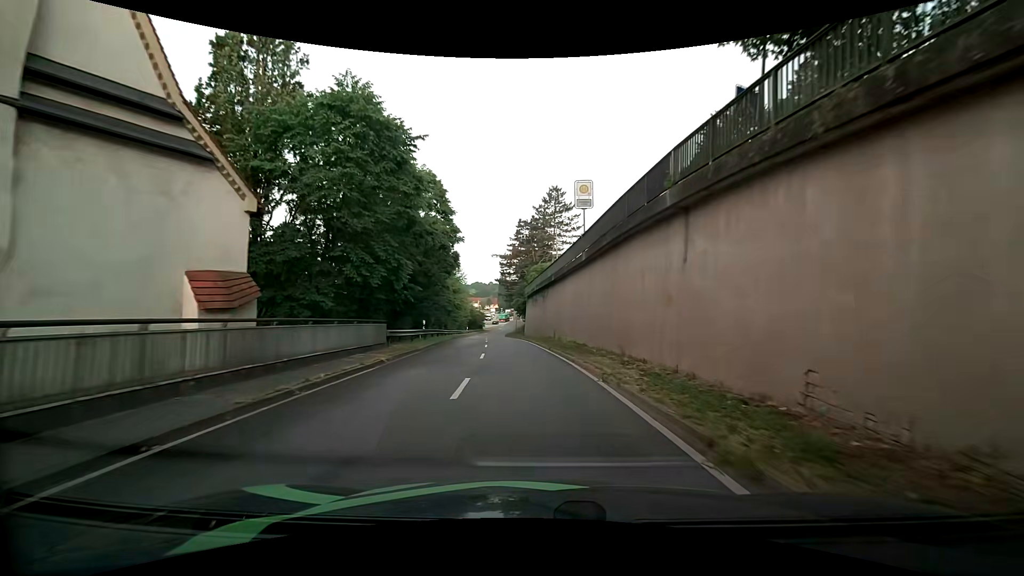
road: primary_link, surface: asphalt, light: Day
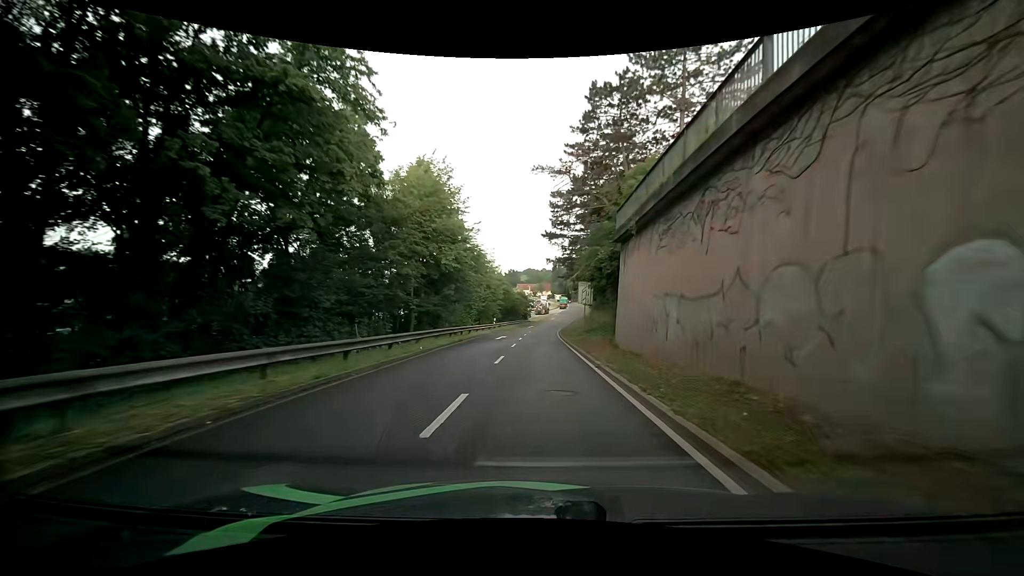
(-2.1, +38.8) m; -5°
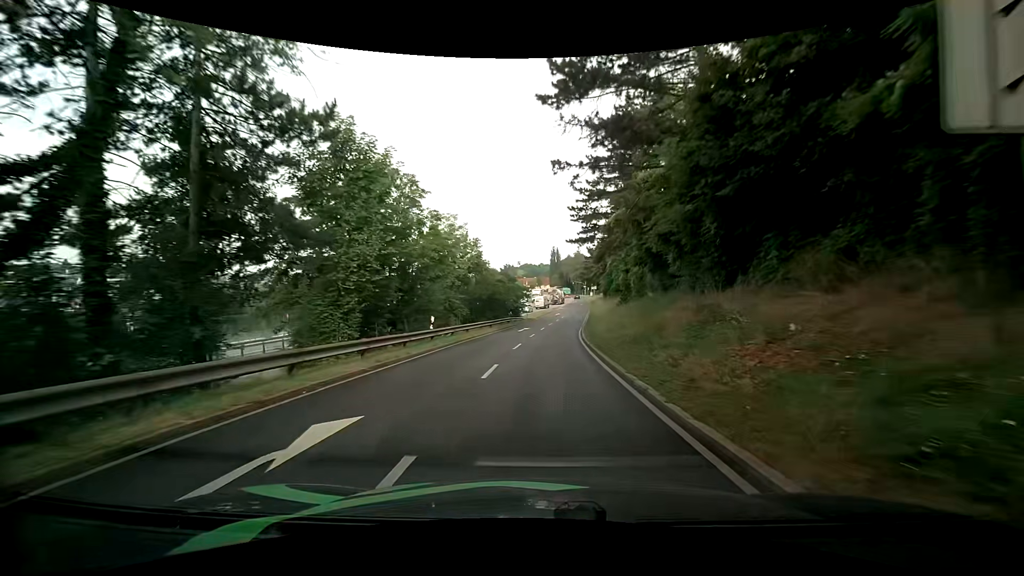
(-0.2, +31.2) m; 0°
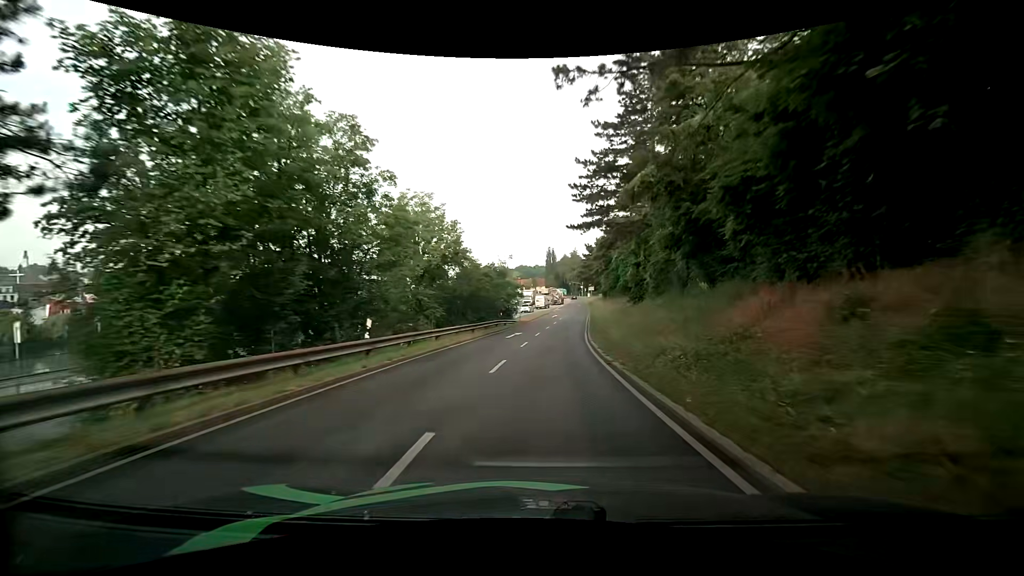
(0.0, +7.9) m; 0°
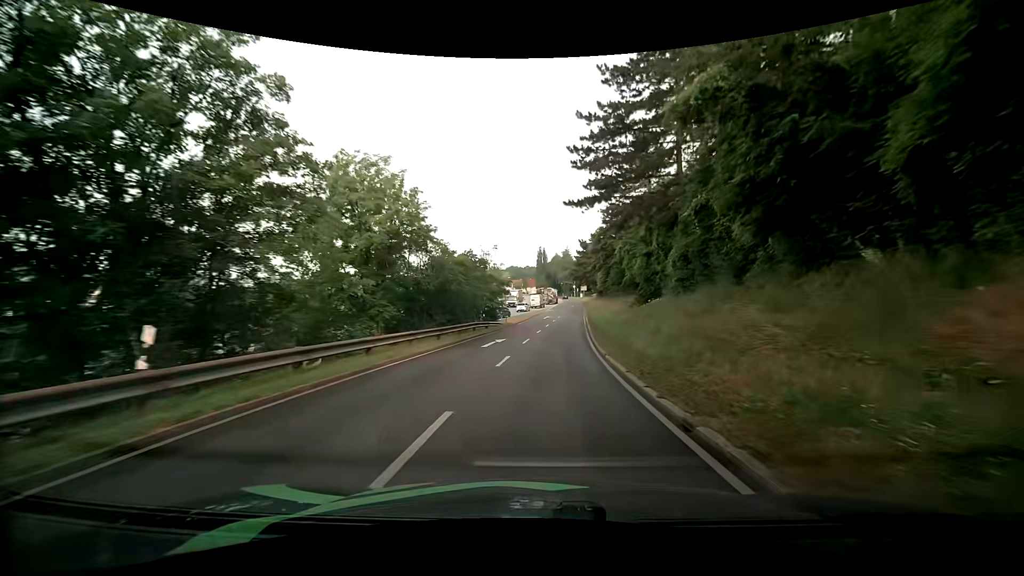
(+0.1, +7.9) m; +1°
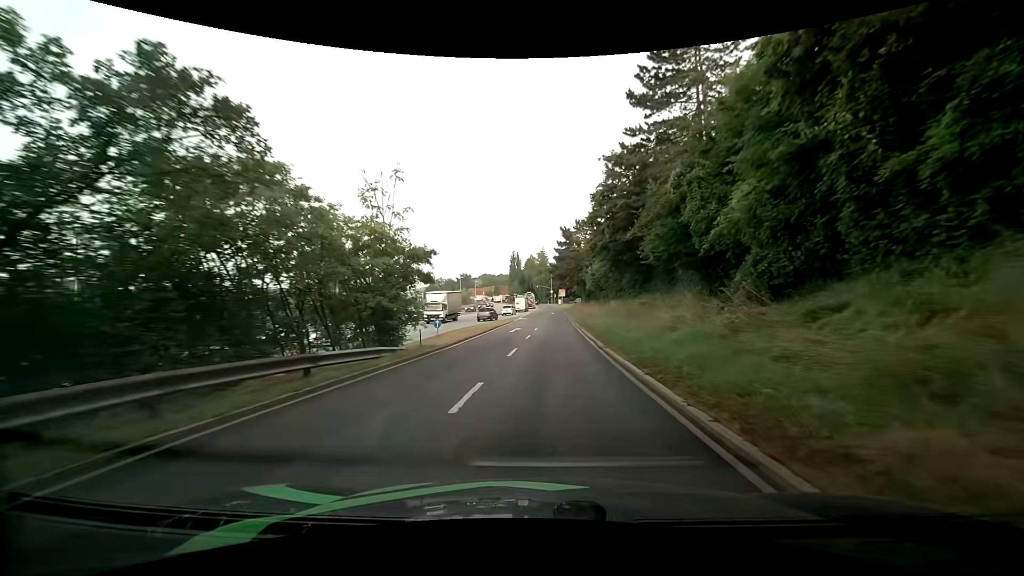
(+0.7, +23.9) m; +3°
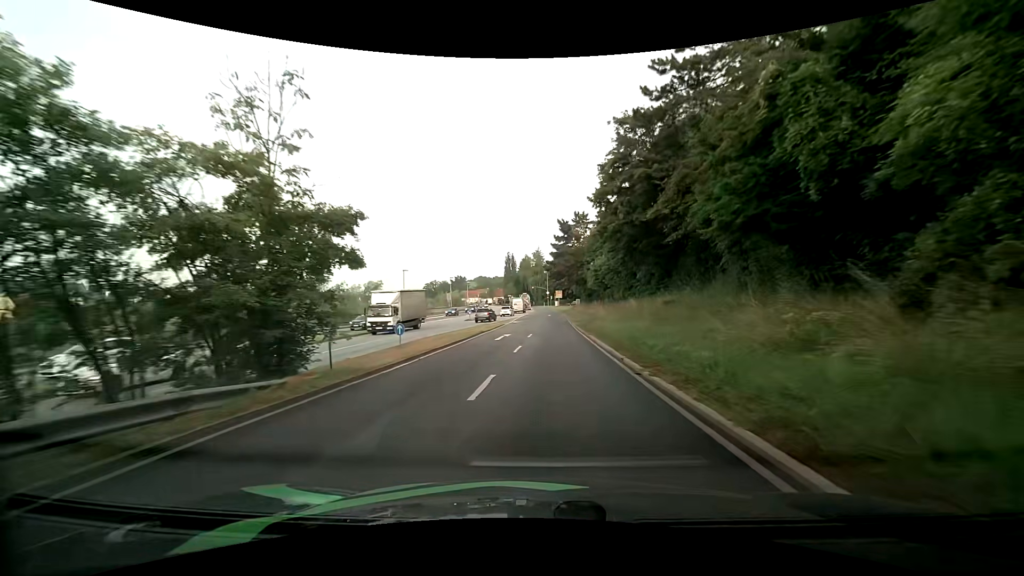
(0.0, +7.9) m; 0°
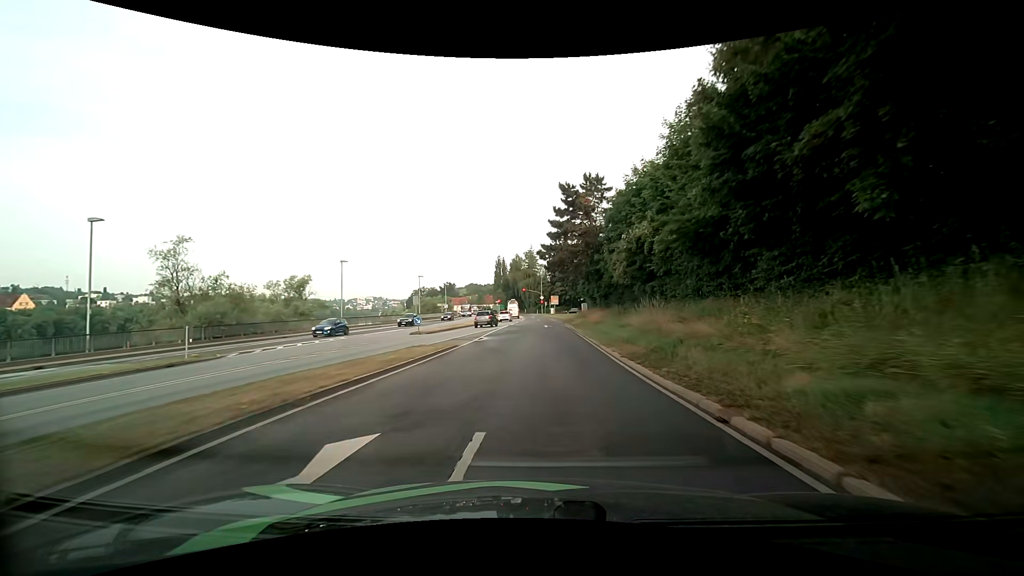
(+0.2, +23.2) m; +1°
(0, +10) (0, +20) (0, +30) (0, +40) (0, +50) (0, +60) (0, +70) (-1, +80) (-1, +90) (-2, +100) m
